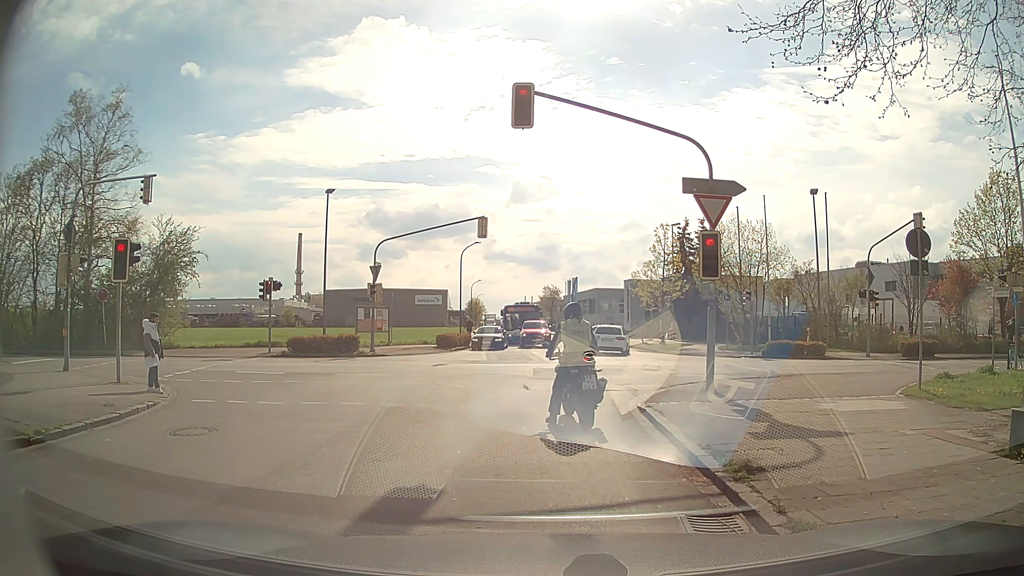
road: residential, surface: asphalt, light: Day
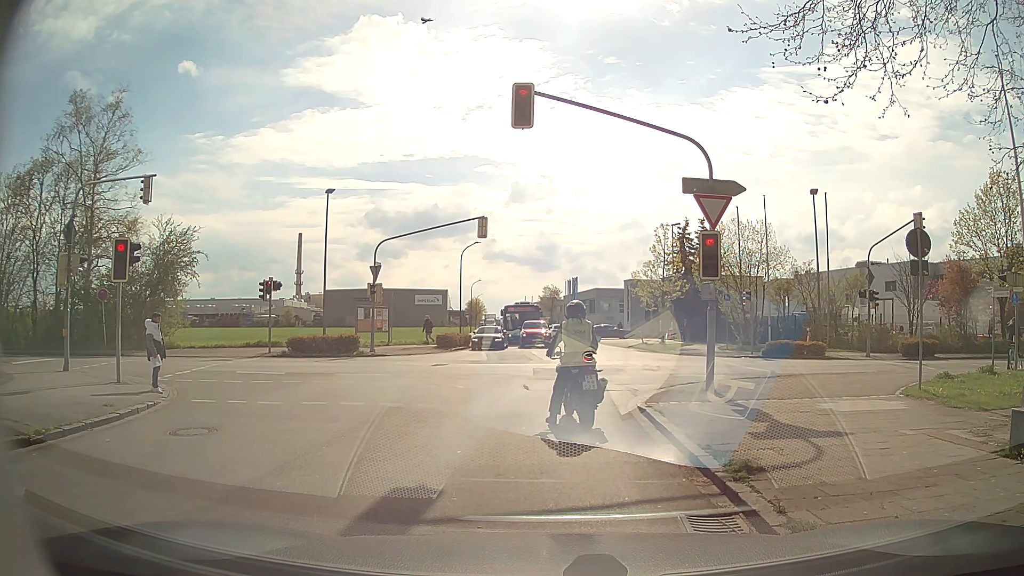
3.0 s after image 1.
(0.0, 0.0) m; 0°
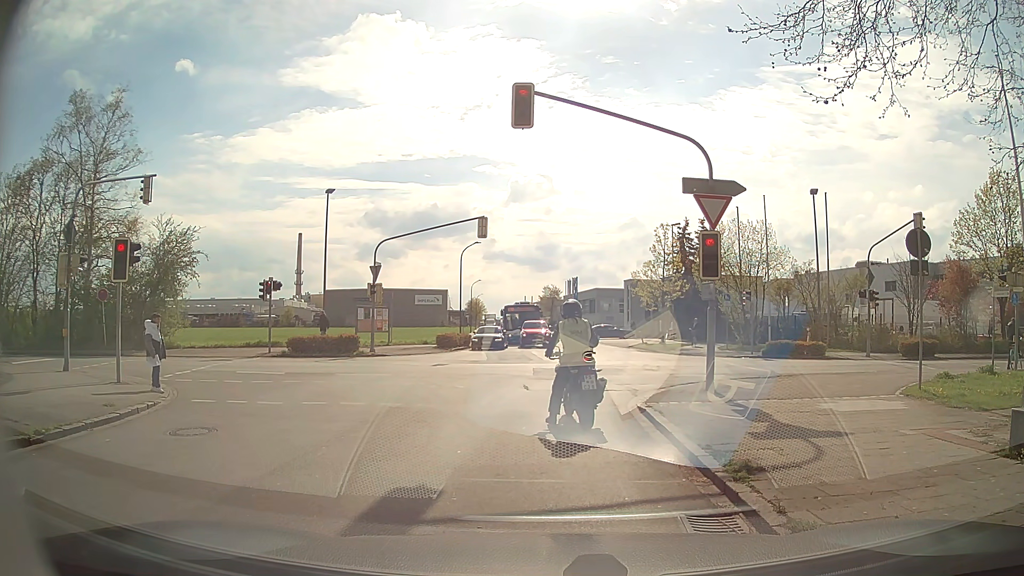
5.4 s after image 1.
(0.0, 0.0) m; 0°
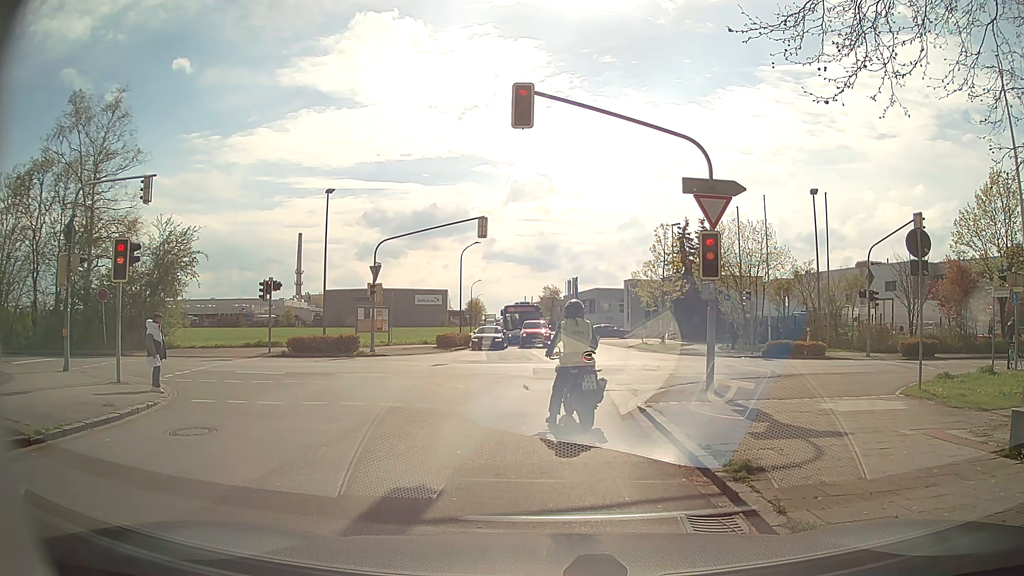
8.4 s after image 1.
(0.0, 0.0) m; 0°
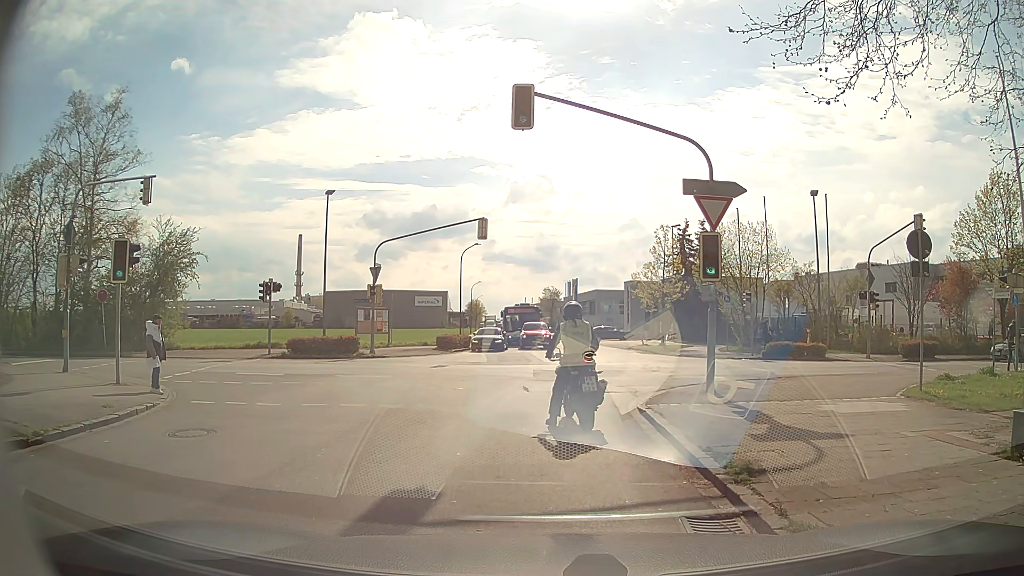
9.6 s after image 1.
(0.0, 0.0) m; 0°
